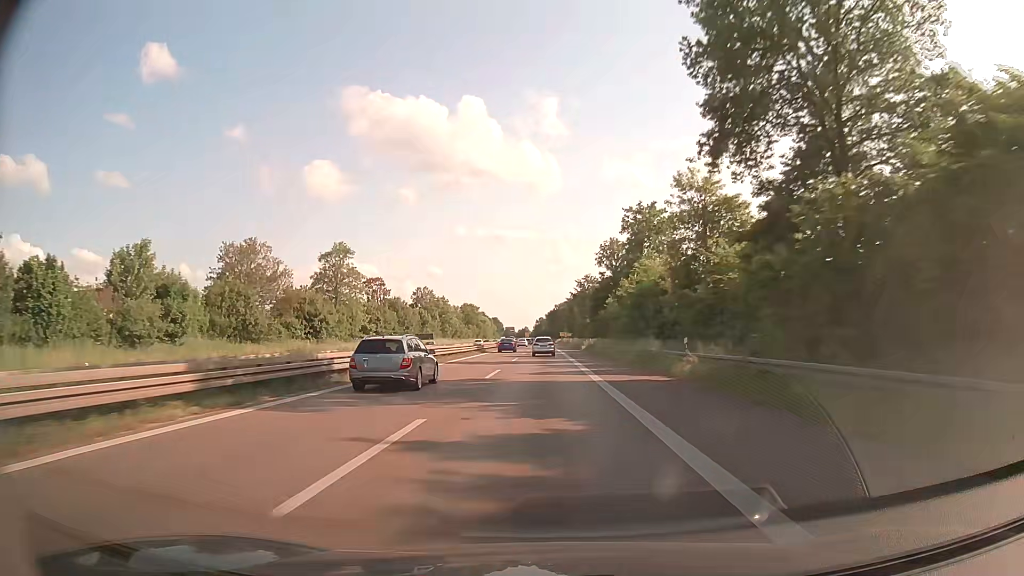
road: trunk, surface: asphalt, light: Day
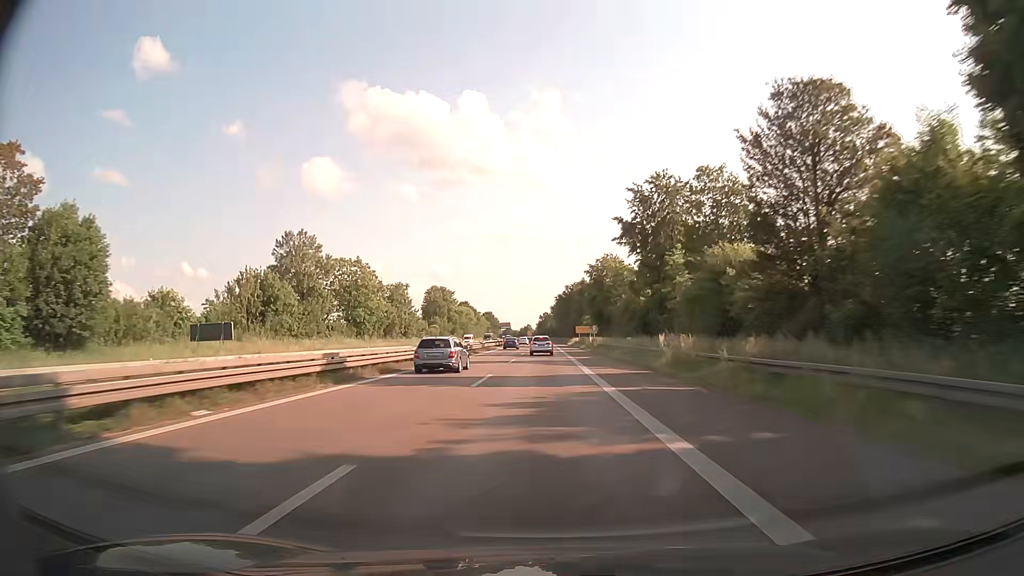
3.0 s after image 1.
(+0.2, +94.0) m; 0°
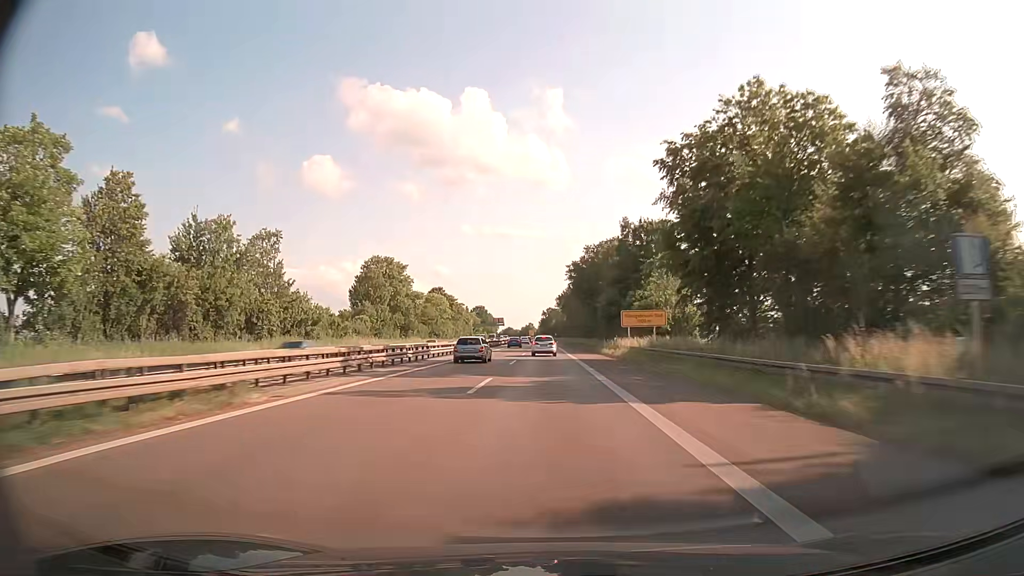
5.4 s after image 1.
(-0.2, +74.4) m; 0°
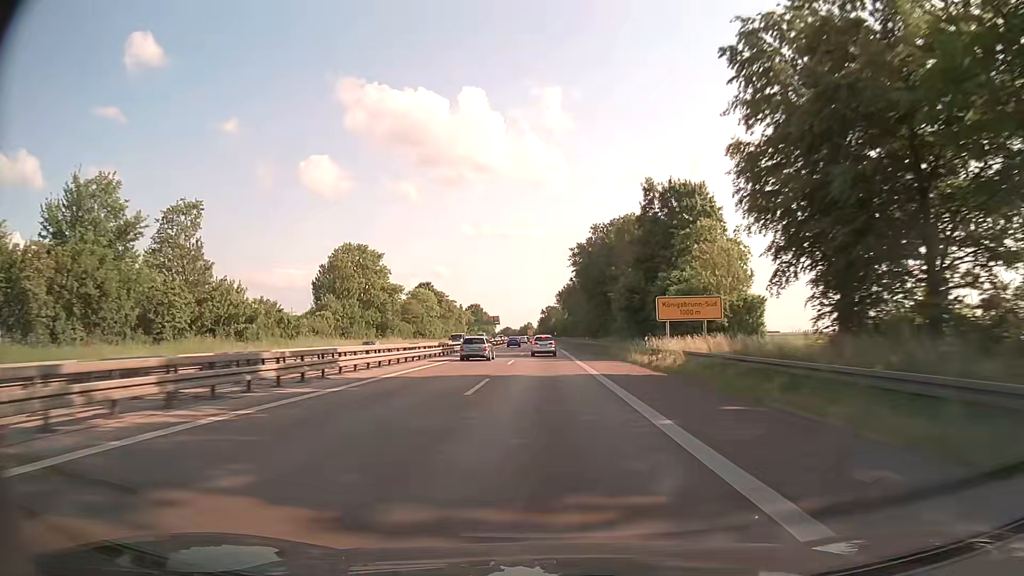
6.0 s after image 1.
(0.0, +18.4) m; 0°
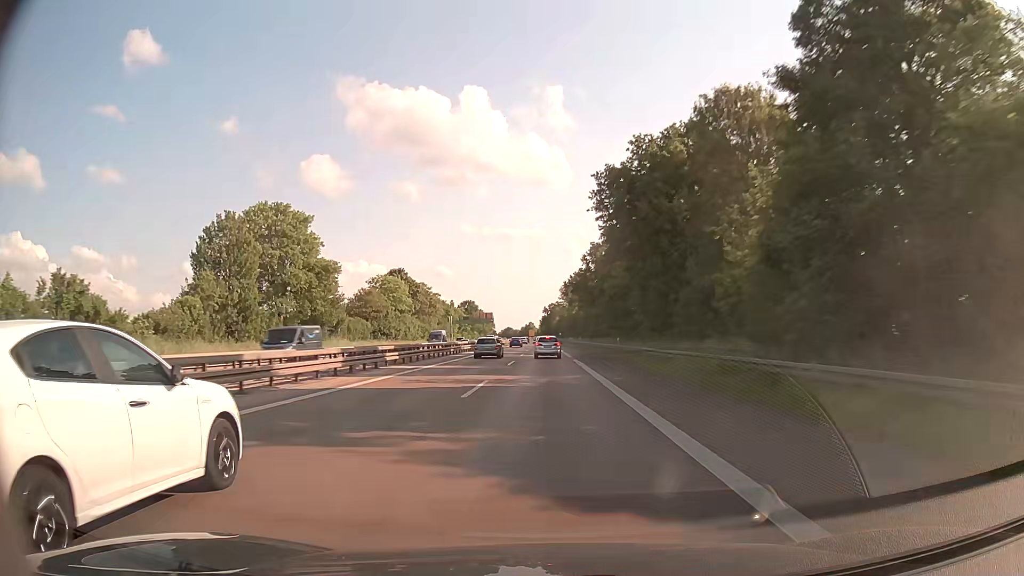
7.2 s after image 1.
(-0.2, +36.4) m; -1°
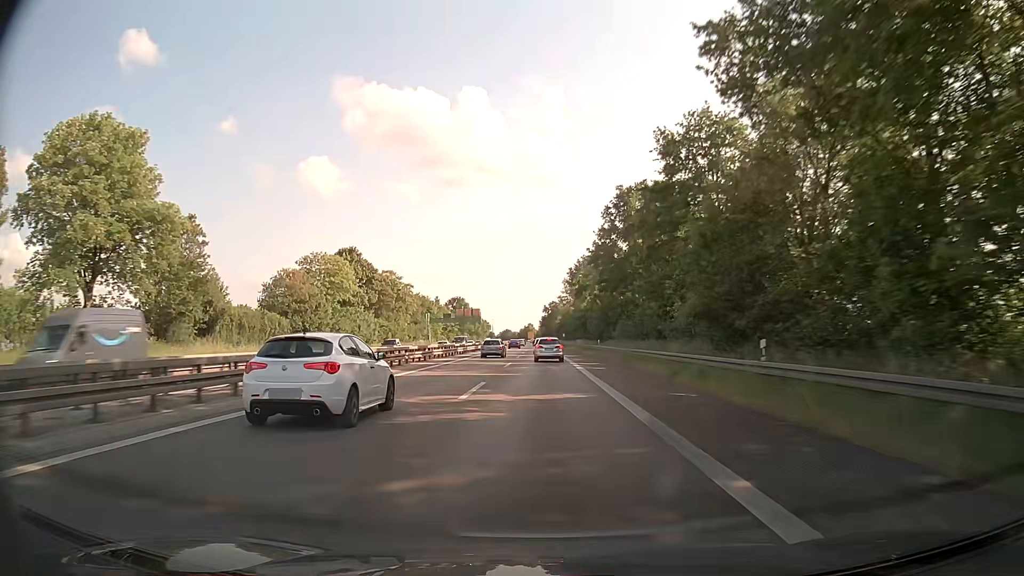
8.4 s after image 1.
(+0.1, +36.0) m; 0°
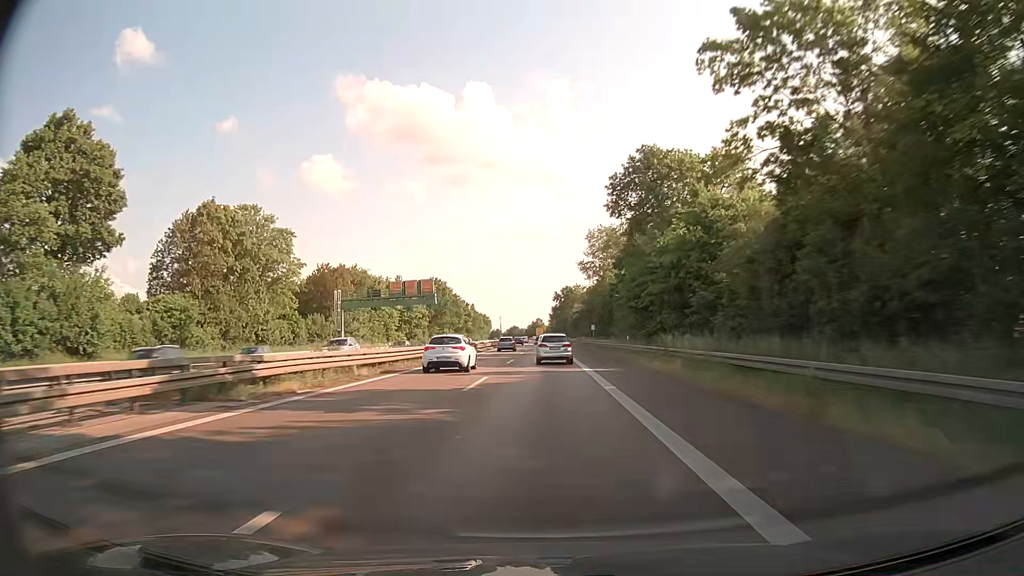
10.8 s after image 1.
(-0.3, +70.6) m; -1°
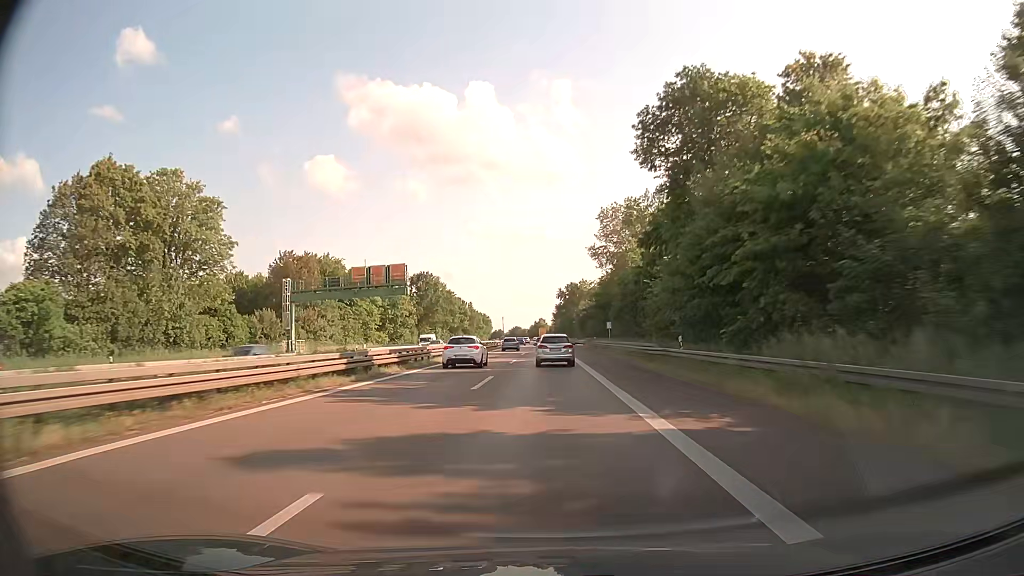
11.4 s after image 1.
(+0.1, +17.3) m; 0°
(0, +10) (0, +20) (0, +30) (0, +40) (0, +50) (0, +60) (0, +70) (-1, +80) (-1, +90) (-1, +100) m
